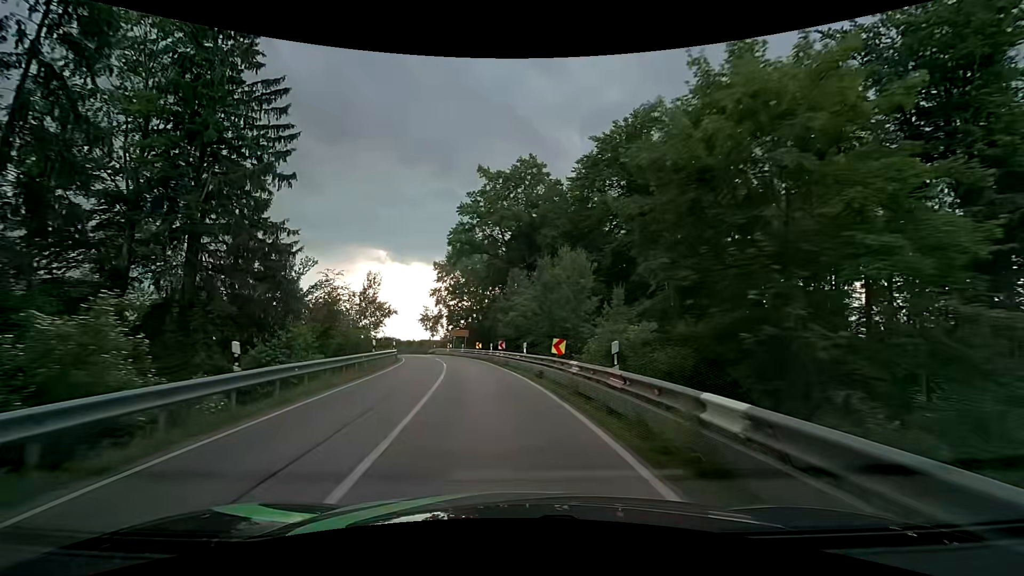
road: secondary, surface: asphalt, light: Day
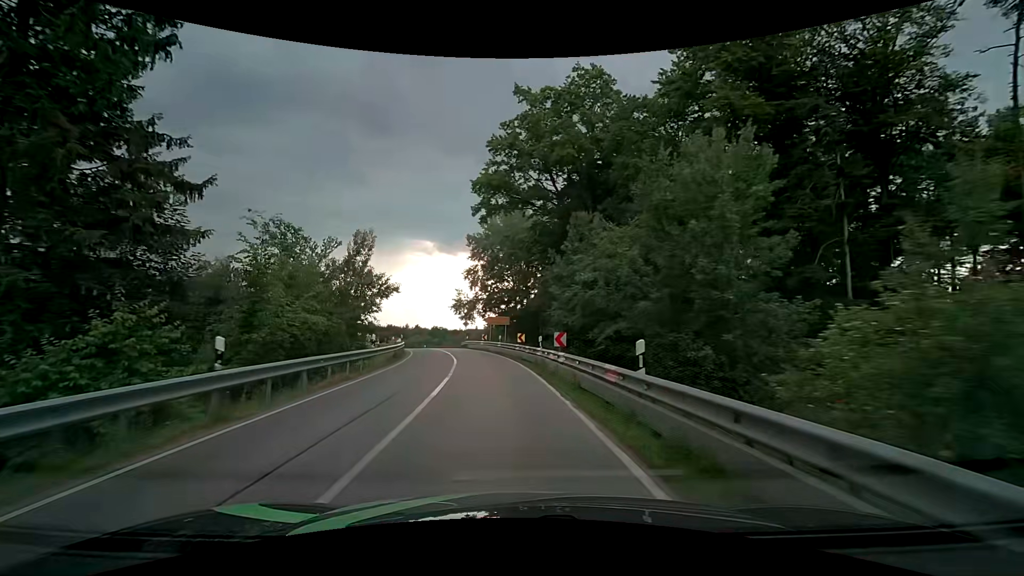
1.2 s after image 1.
(-0.9, +15.4) m; -5°
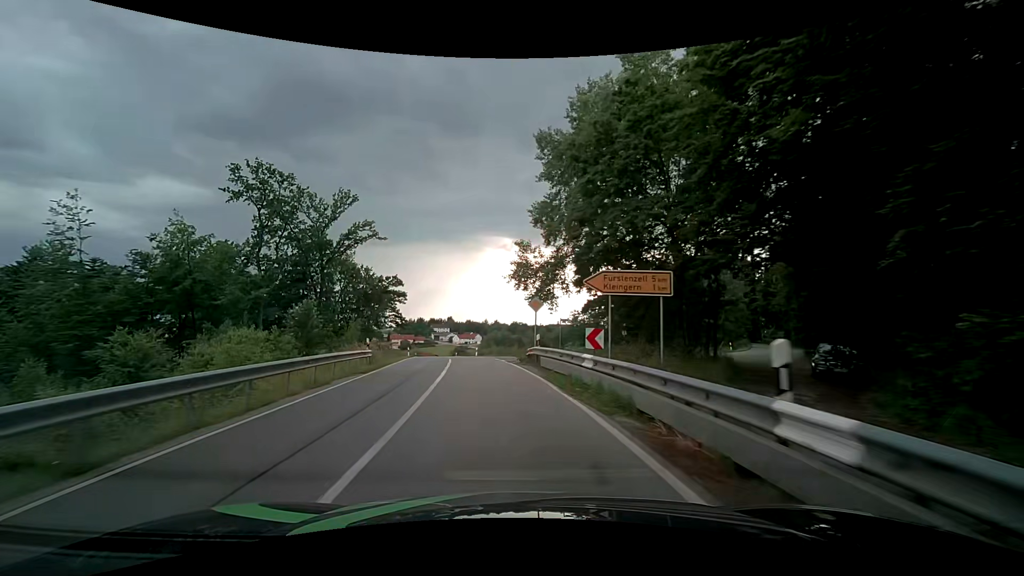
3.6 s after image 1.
(-3.0, +33.6) m; -10°
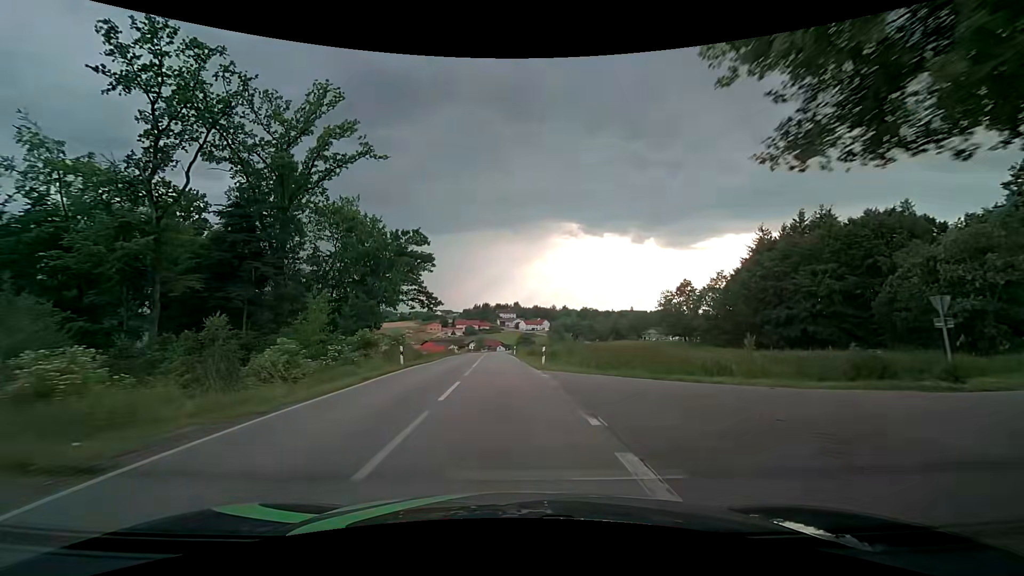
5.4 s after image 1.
(-2.1, +27.5) m; -7°
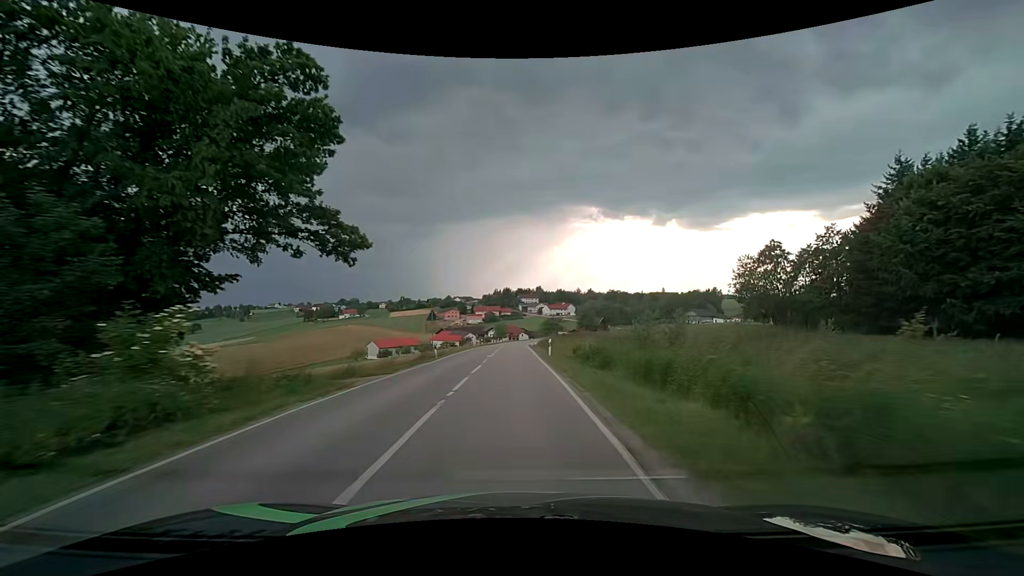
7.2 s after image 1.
(-1.0, +29.9) m; -3°
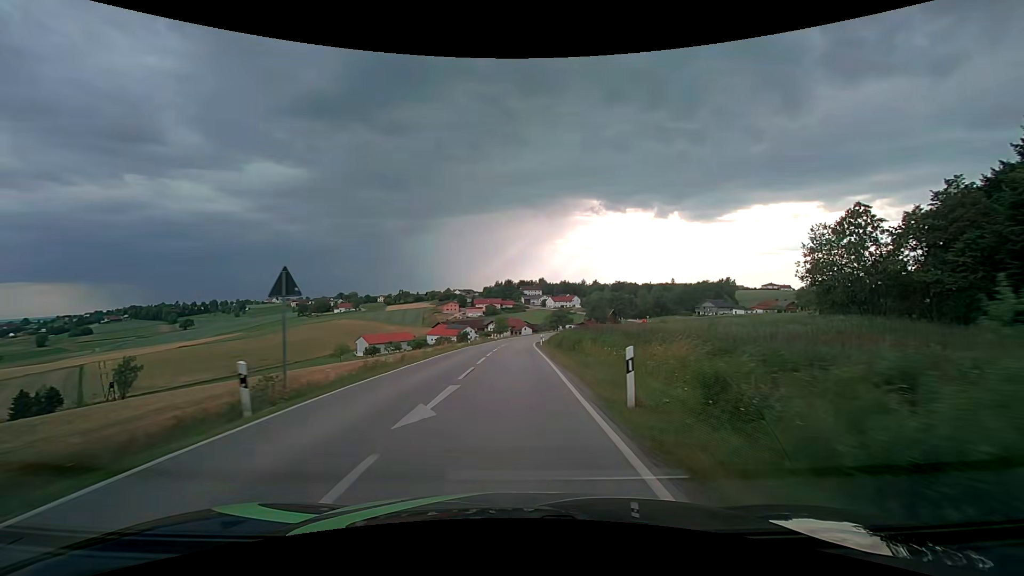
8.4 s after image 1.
(0.0, +21.2) m; 0°
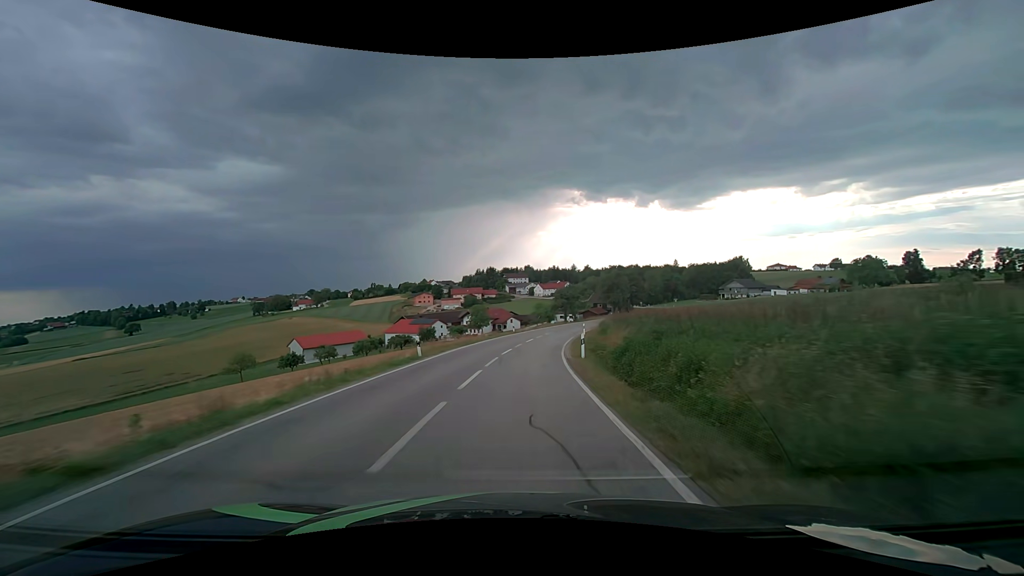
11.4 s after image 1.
(+0.5, +53.5) m; +2°
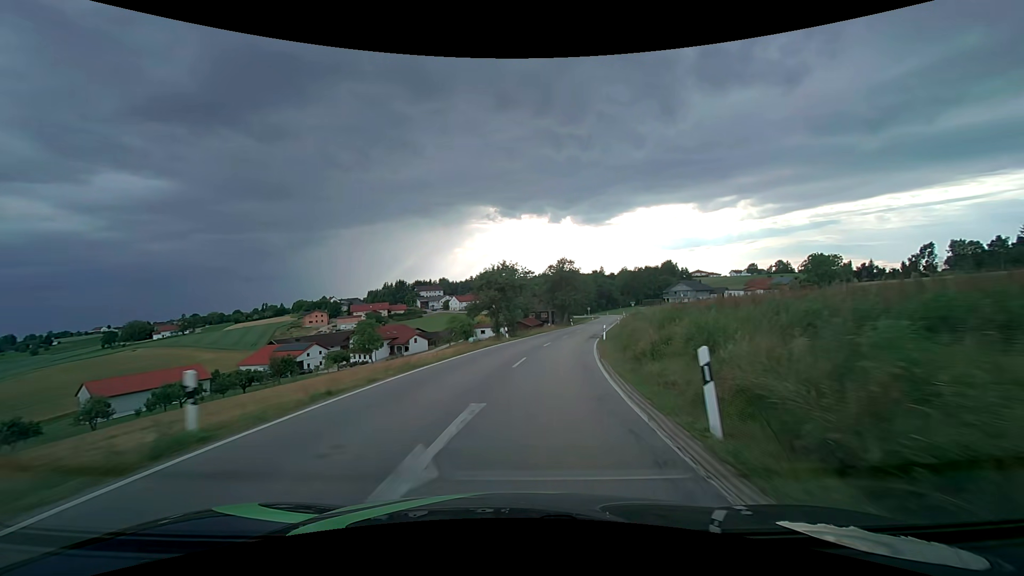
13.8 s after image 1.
(+2.7, +42.2) m; +9°
(0, +10) (+1, +20) (+3, +30) (+5, +40) (+7, +49) (+9, +59) (+12, +69) (+14, +79) (+16, +88) (+18, +98) m
